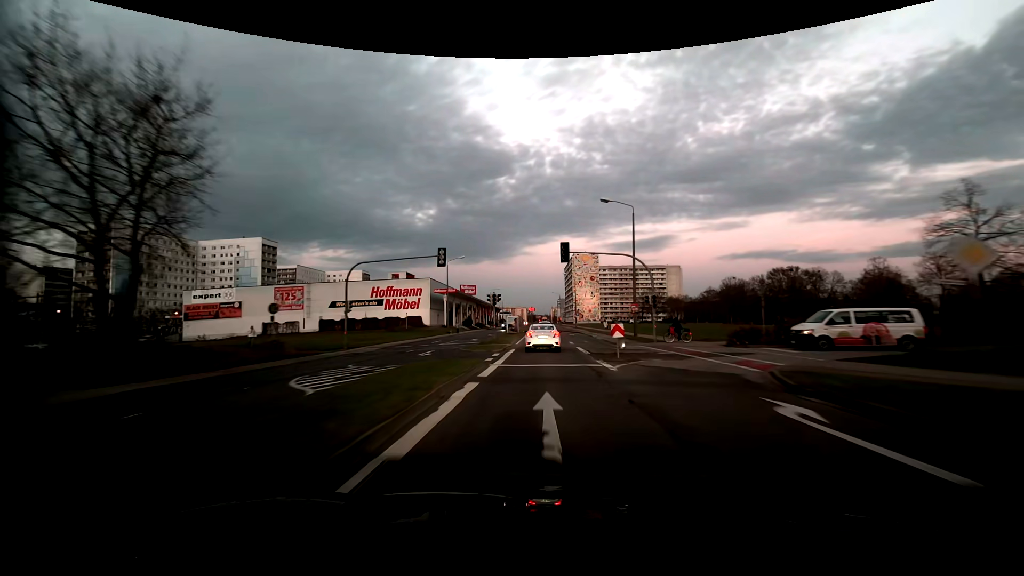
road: tertiary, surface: asphalt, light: Dusk
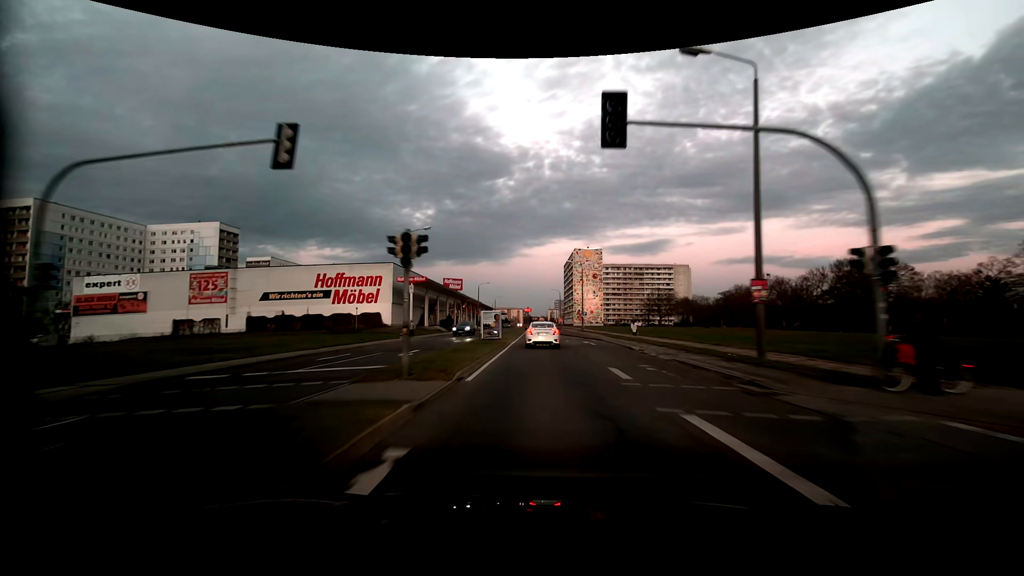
(+0.2, +23.0) m; +1°
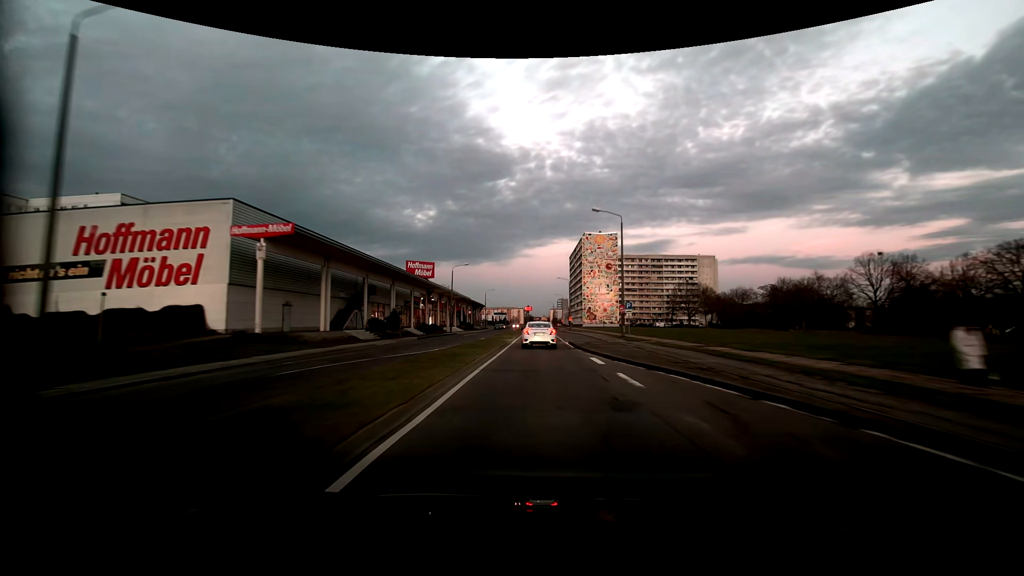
(-0.1, +38.4) m; 0°
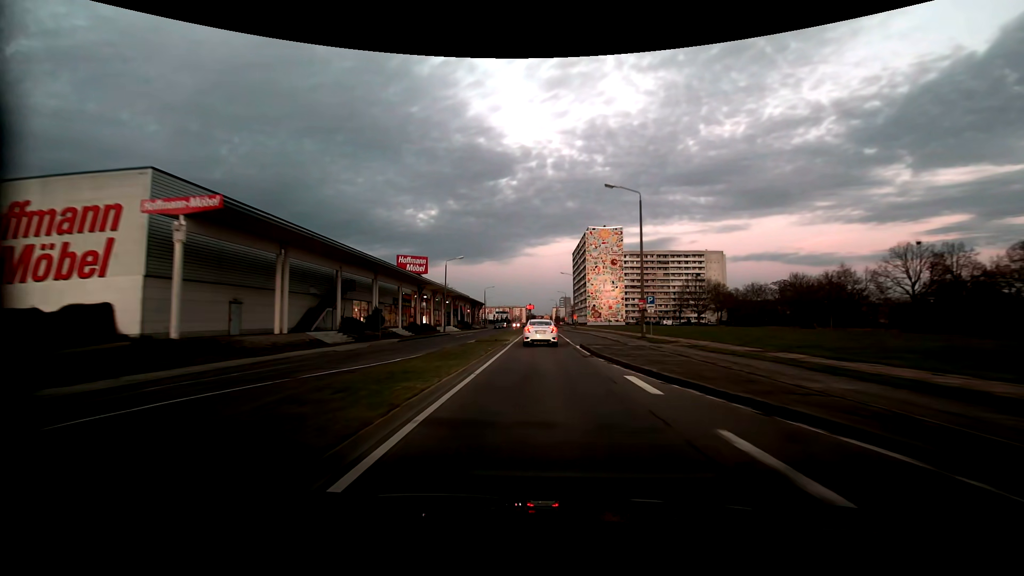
(0.0, +7.5) m; 0°
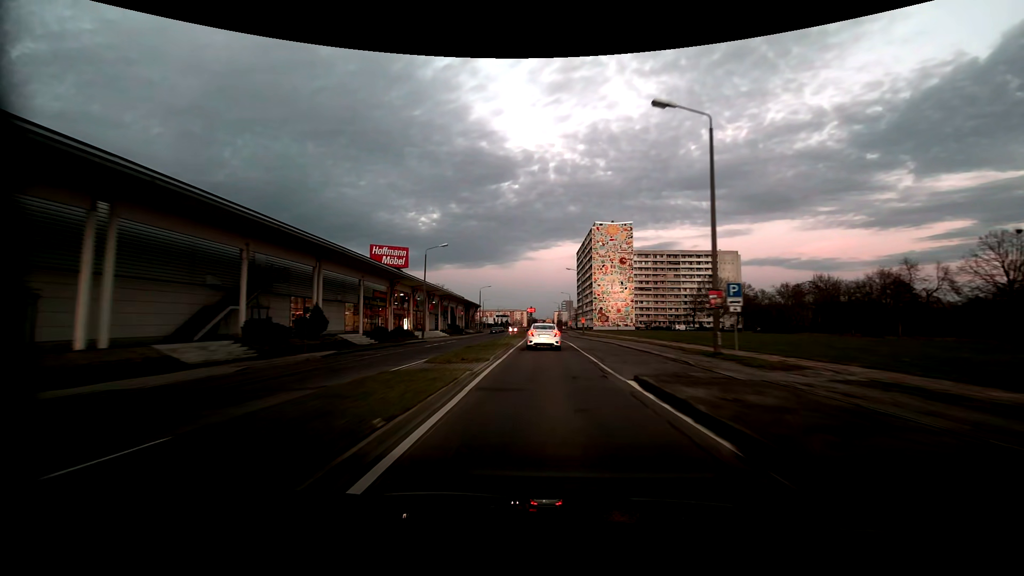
(0.0, +14.7) m; 0°
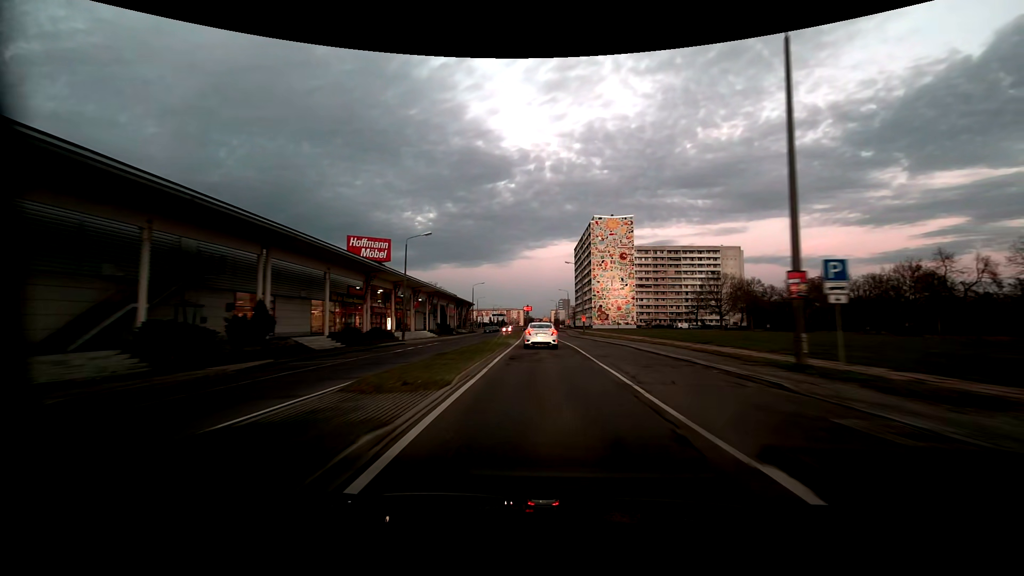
(0.0, +7.3) m; 0°
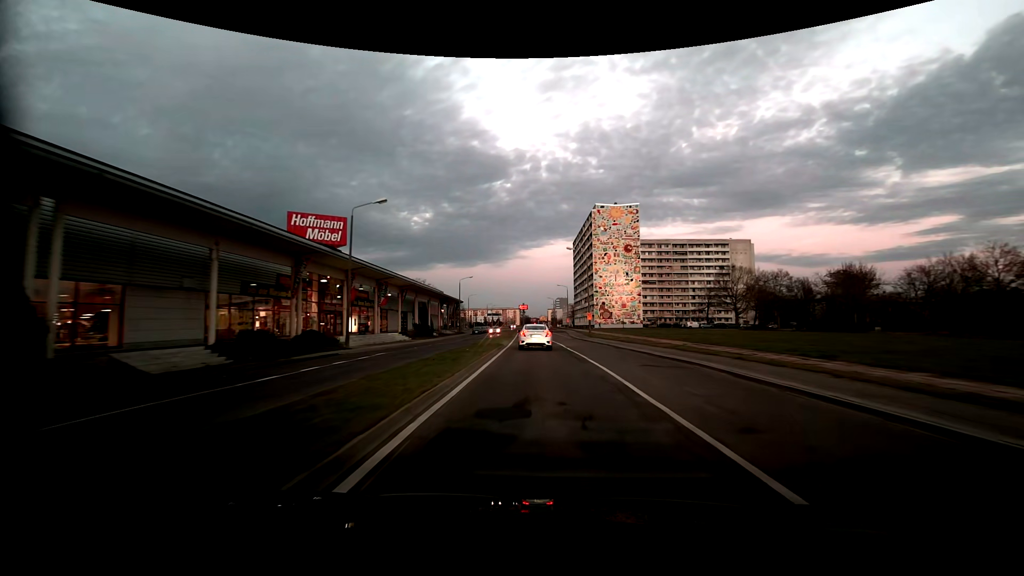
(+0.1, +14.4) m; 0°
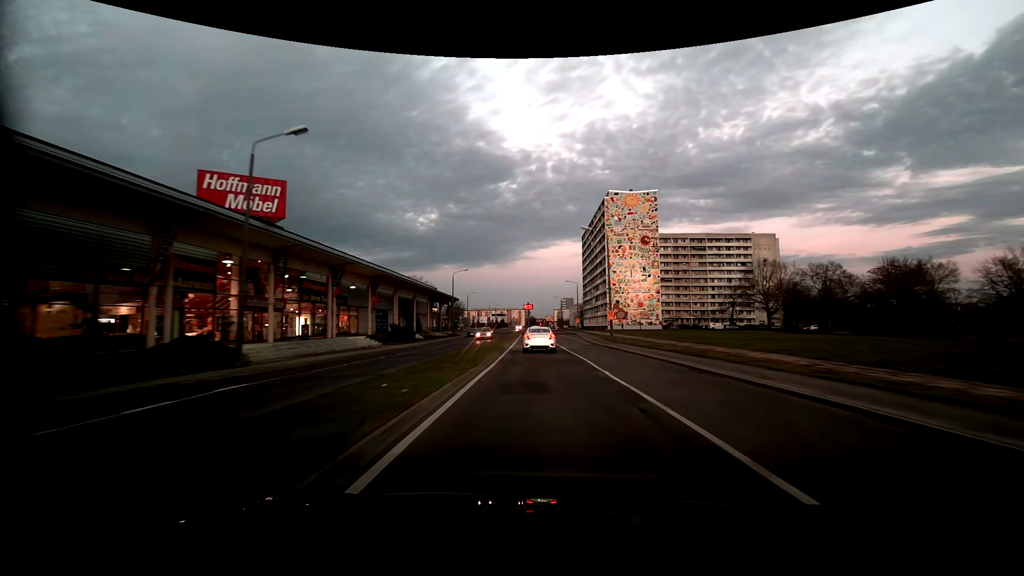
(-0.1, +14.5) m; -1°
(0, +10) (0, +20) (0, +30) (0, +40) (0, +50) (-1, +60) (-1, +70) (-1, +80) (-1, +90) (-1, +100) m
